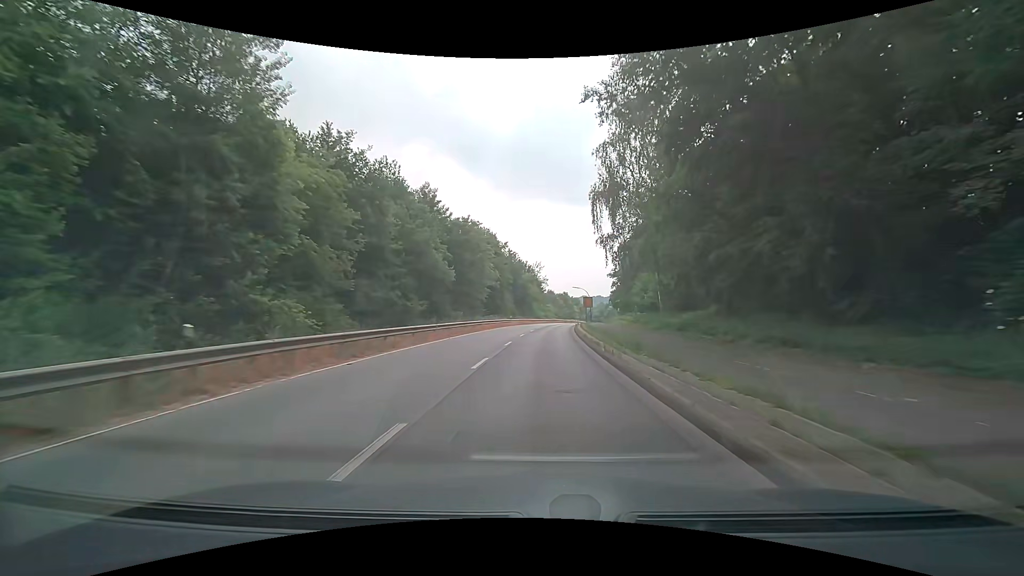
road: secondary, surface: asphalt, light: Day
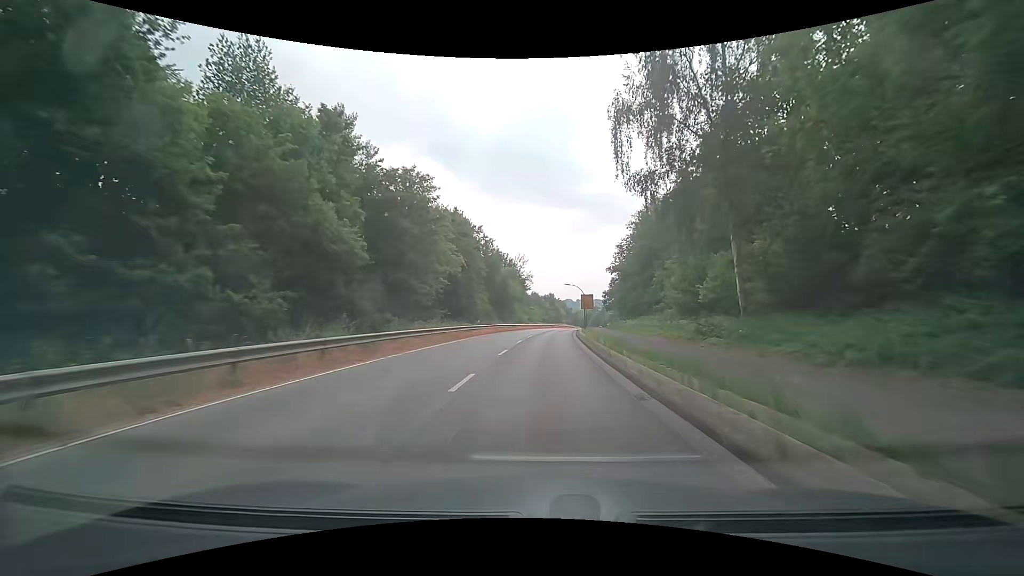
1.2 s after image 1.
(+0.5, +21.3) m; +2°
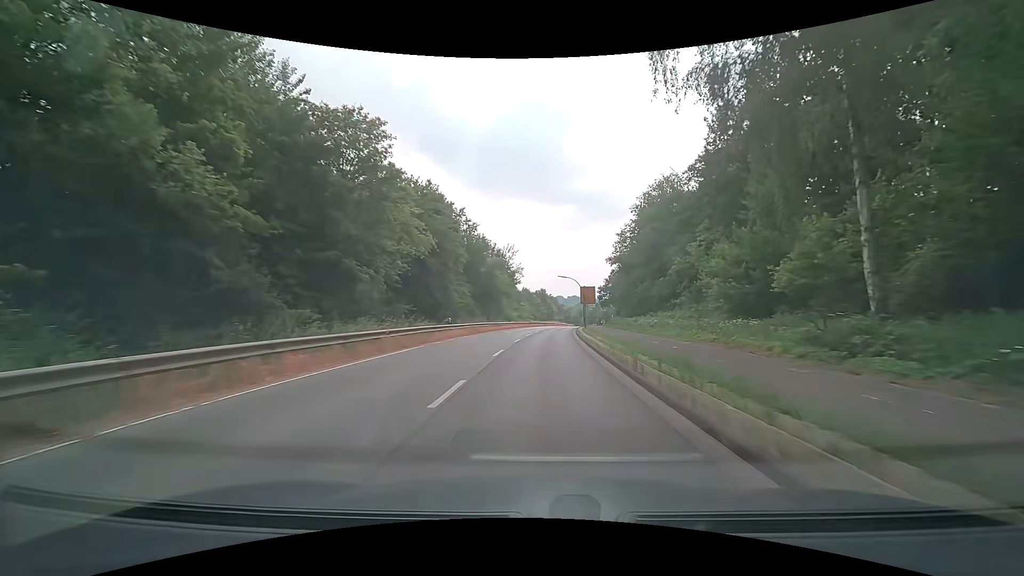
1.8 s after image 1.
(+0.1, +10.7) m; +1°
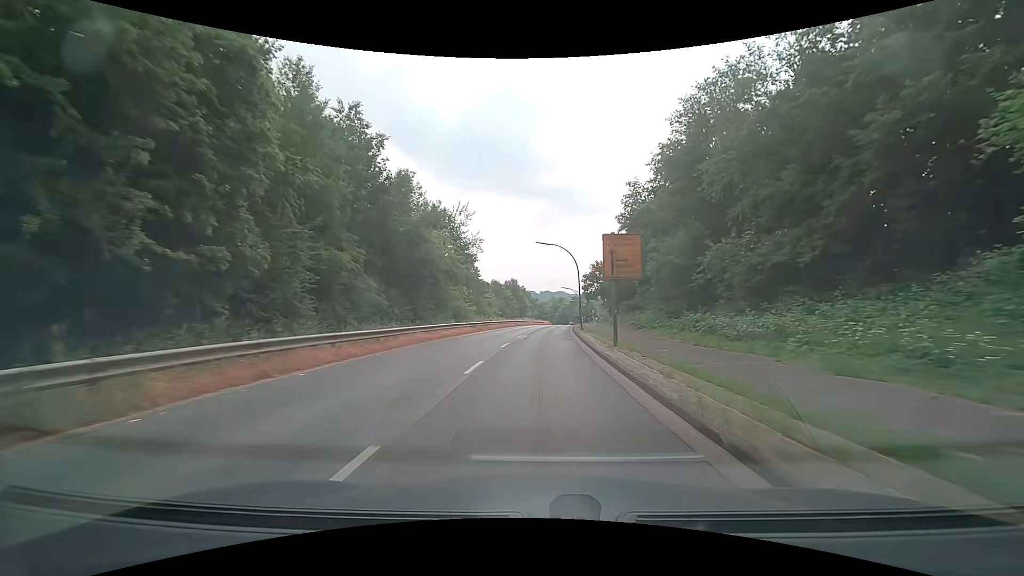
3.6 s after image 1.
(+0.9, +32.1) m; +3°
